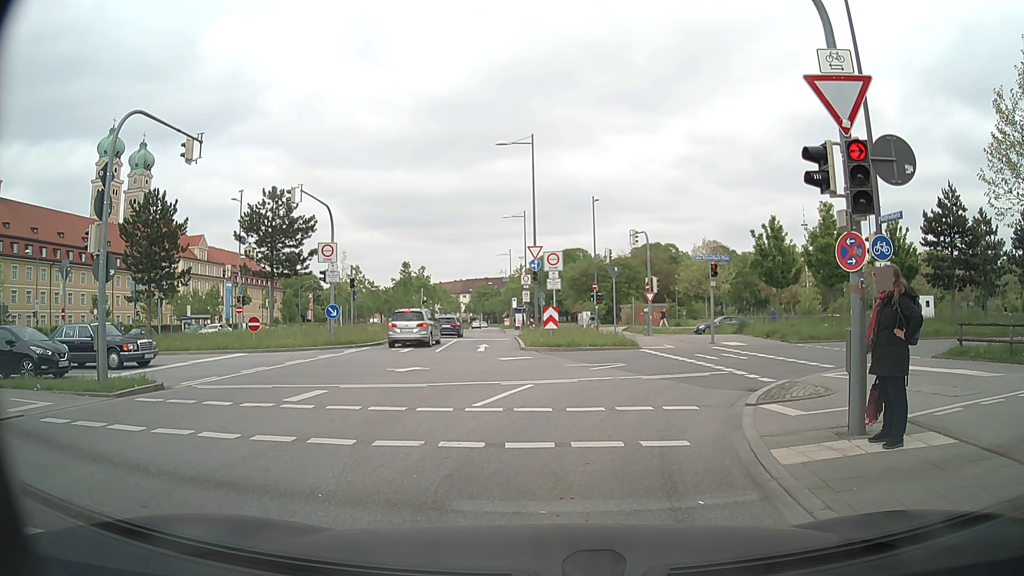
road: secondary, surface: asphalt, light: Day
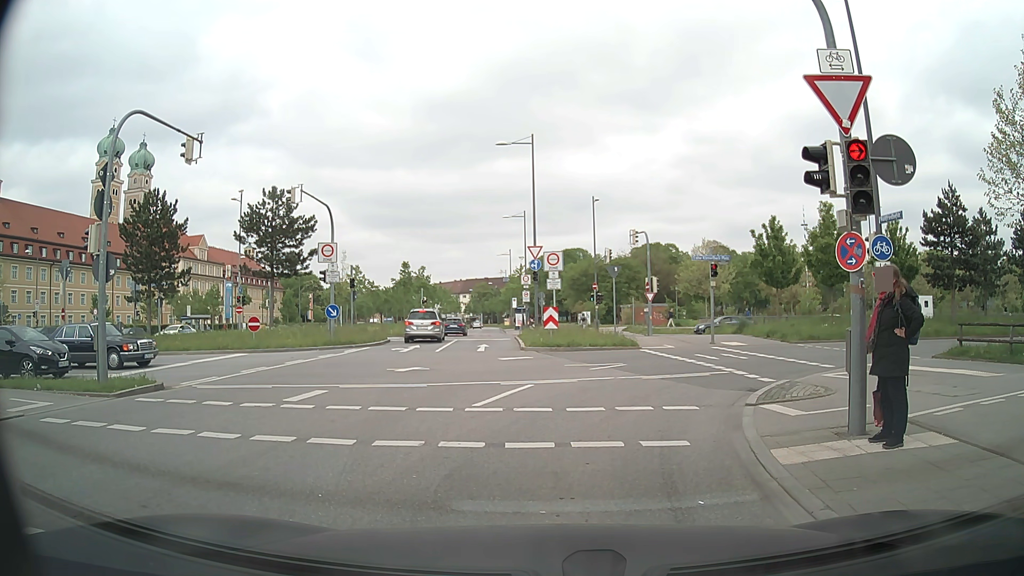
(0.0, 0.0) m; 0°
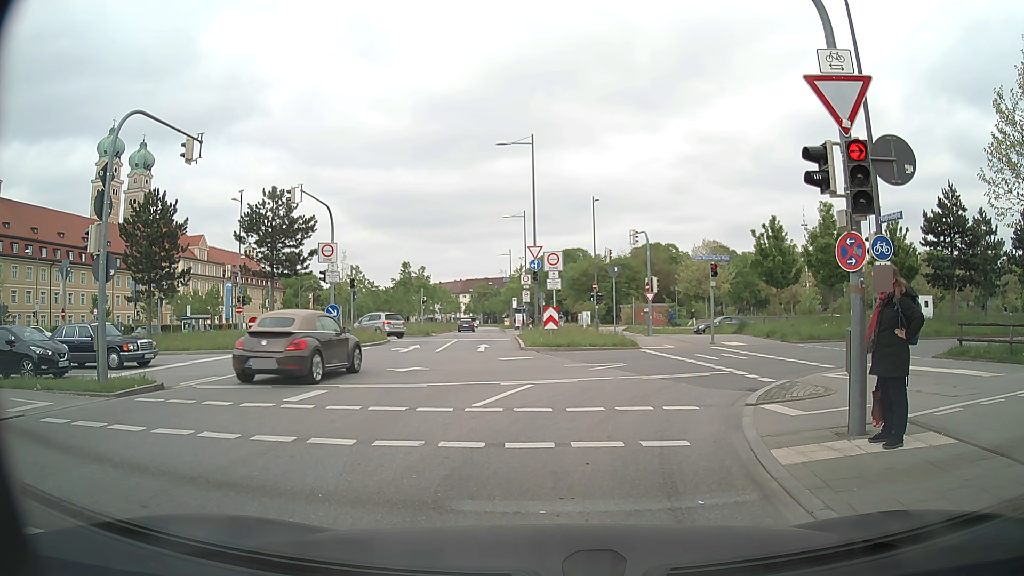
(0.0, 0.0) m; 0°
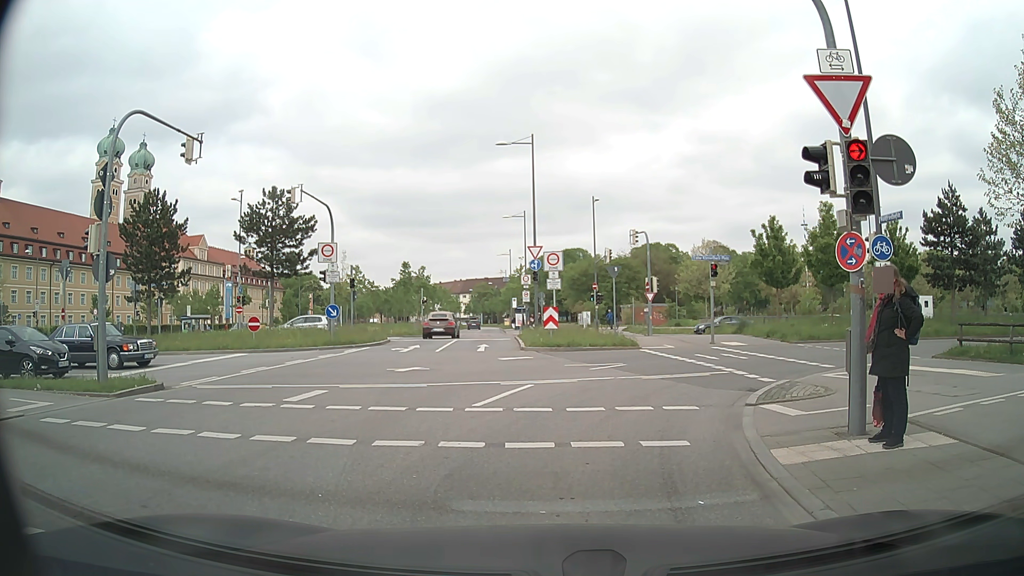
(0.0, 0.0) m; 0°
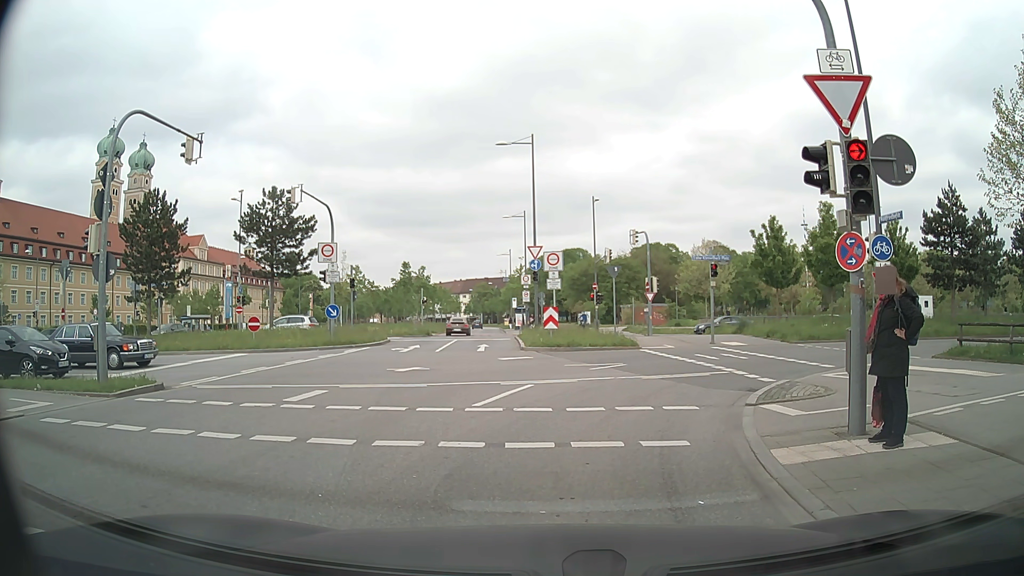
(0.0, 0.0) m; 0°
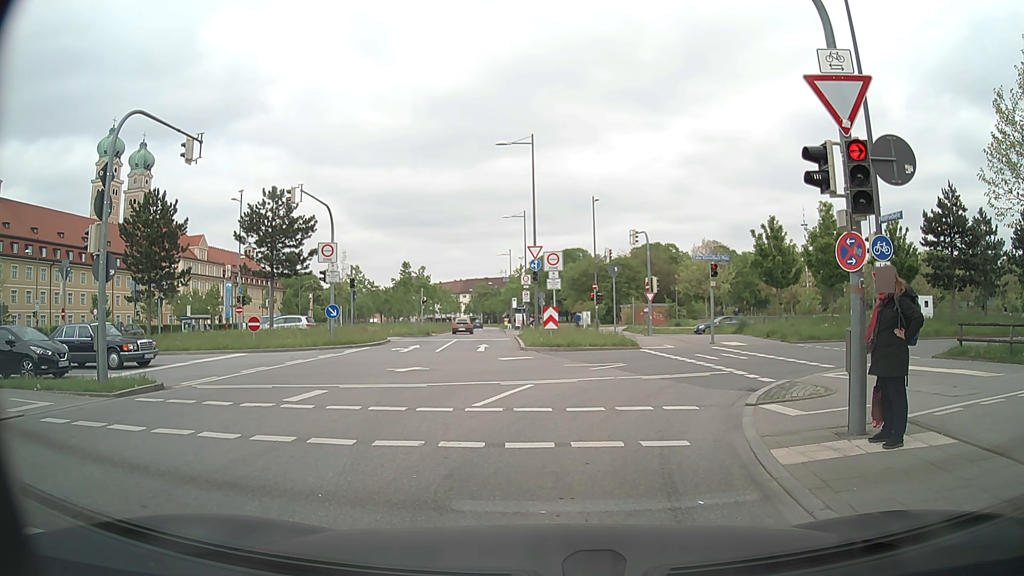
(0.0, 0.0) m; 0°
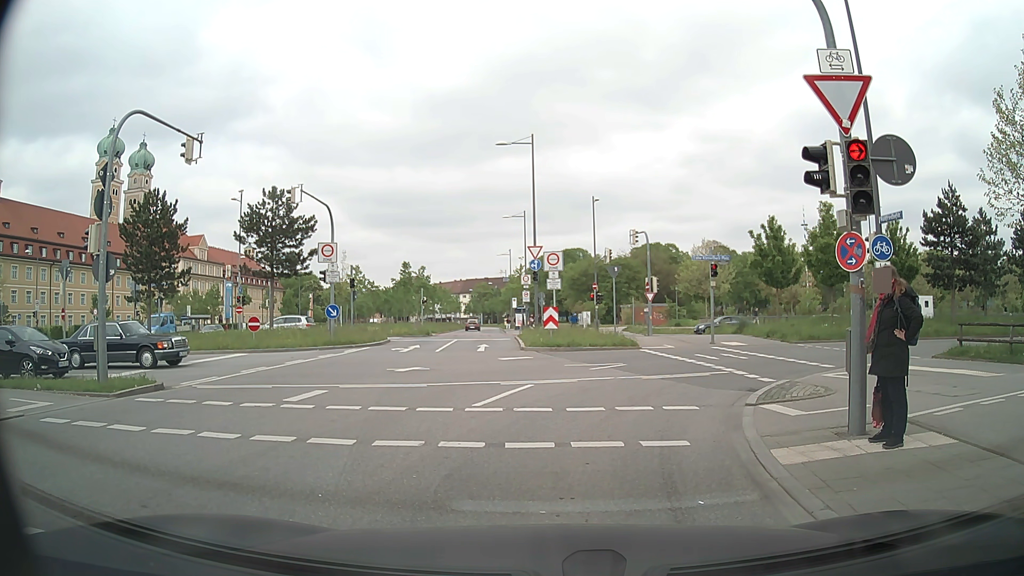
(0.0, 0.0) m; 0°
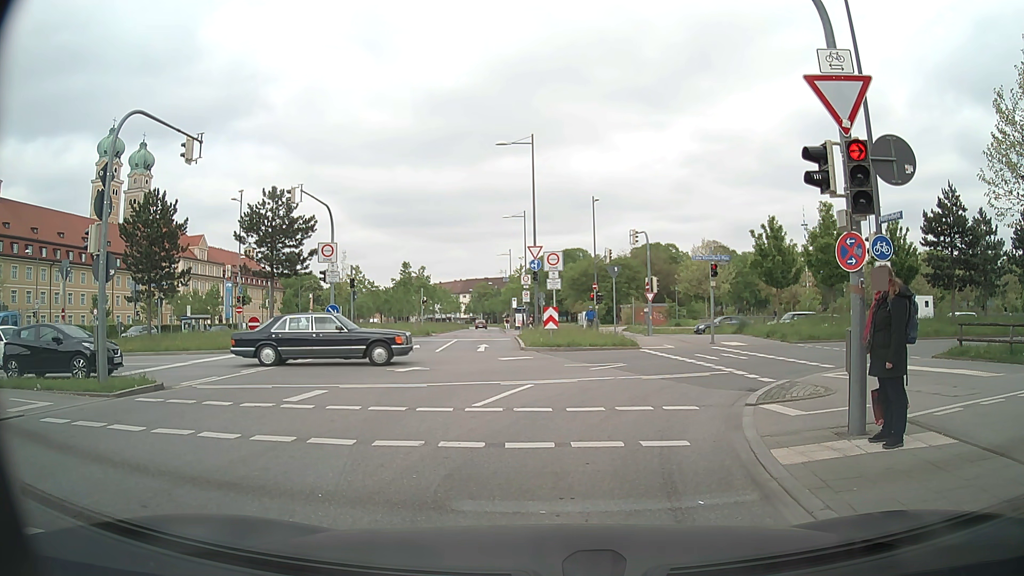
(0.0, 0.0) m; 0°
(0, +10) (+4, +19) (+14, +23) (+23, +25) (+33, +27) (+43, +28) (+53, +30) (+63, +33) (+72, +35) (+82, +38) m
